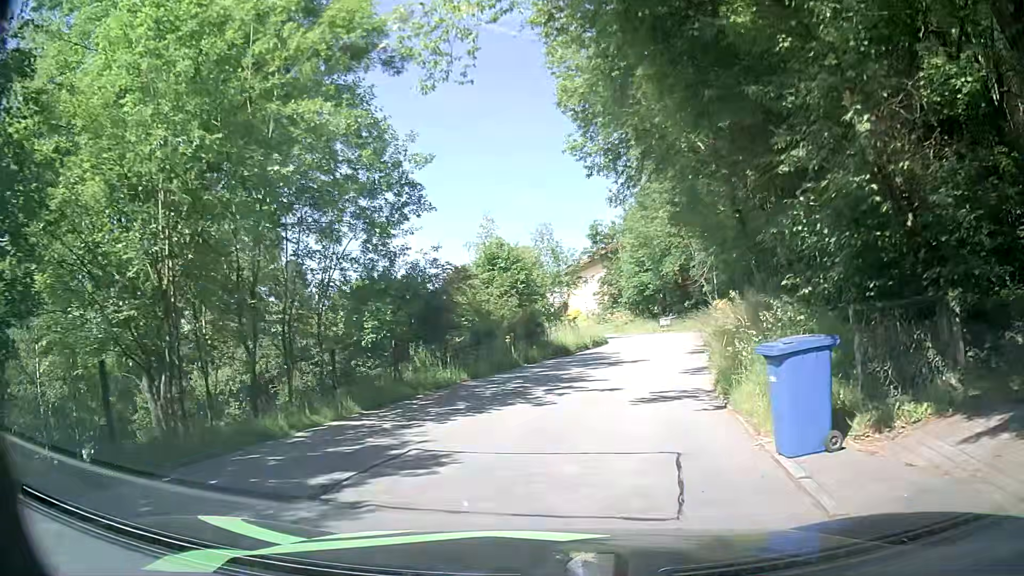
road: residential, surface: asphalt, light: Day
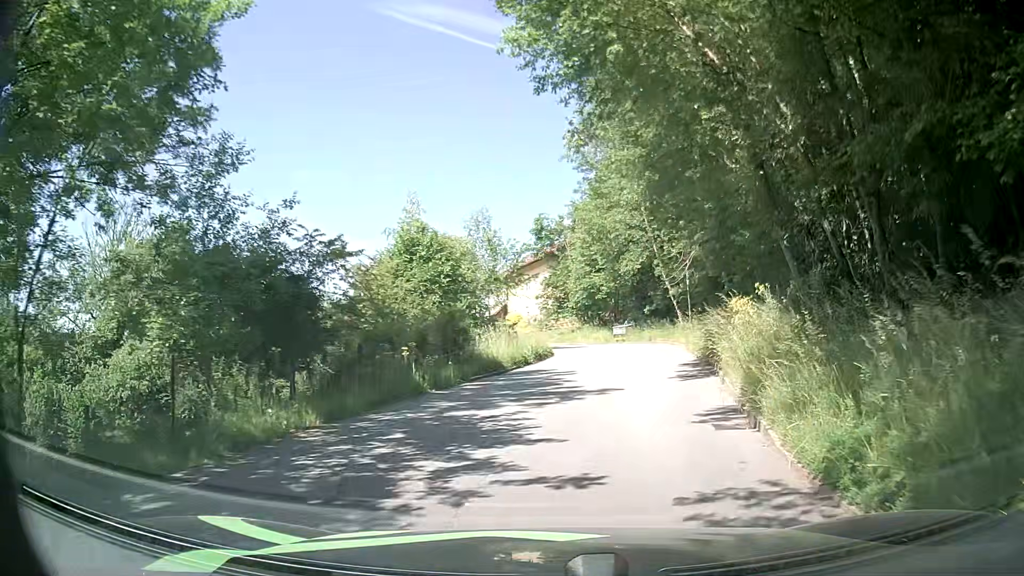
(+0.2, +7.3) m; +4°
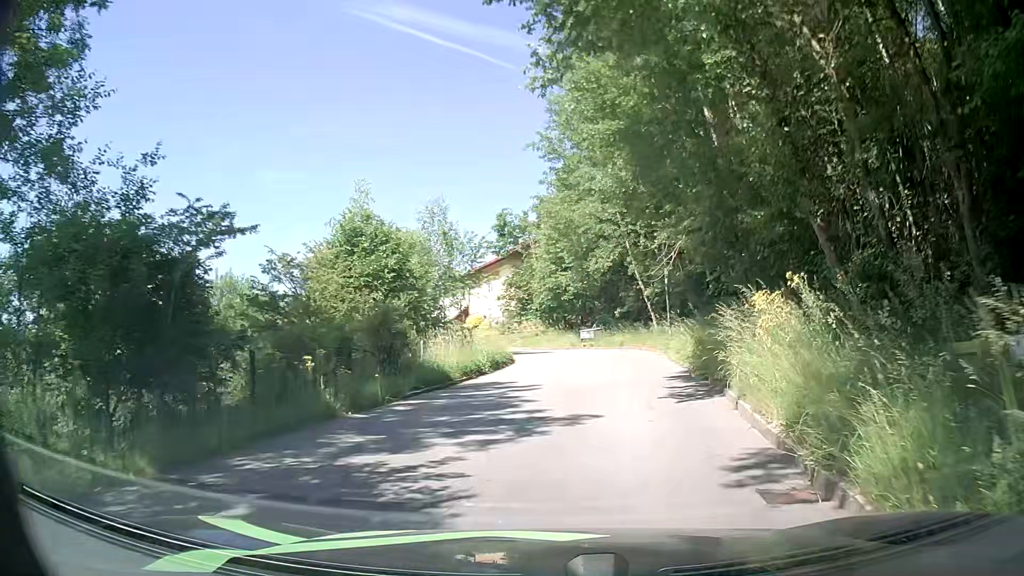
(+0.1, +3.5) m; +5°
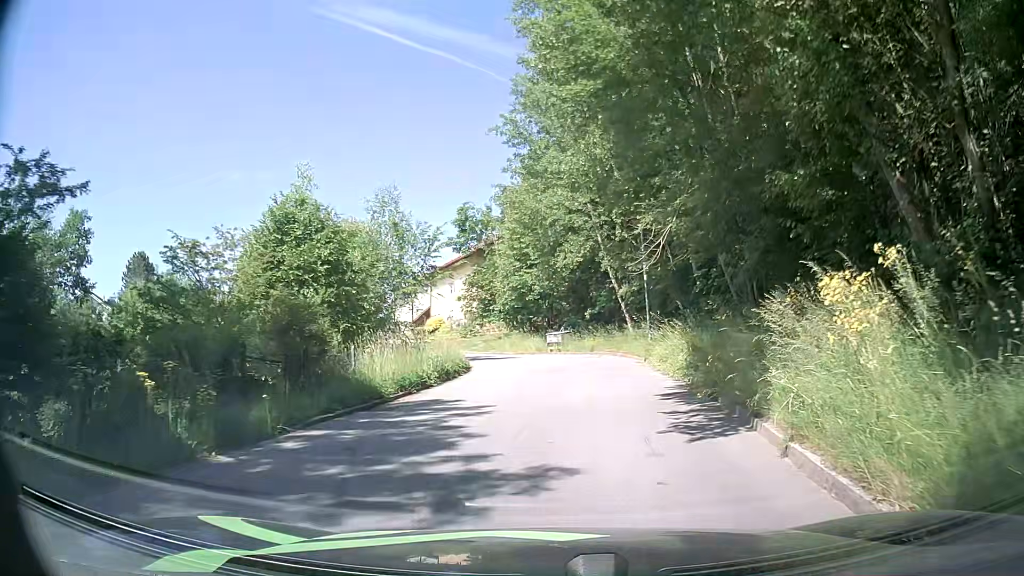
(0.0, +3.6) m; +1°
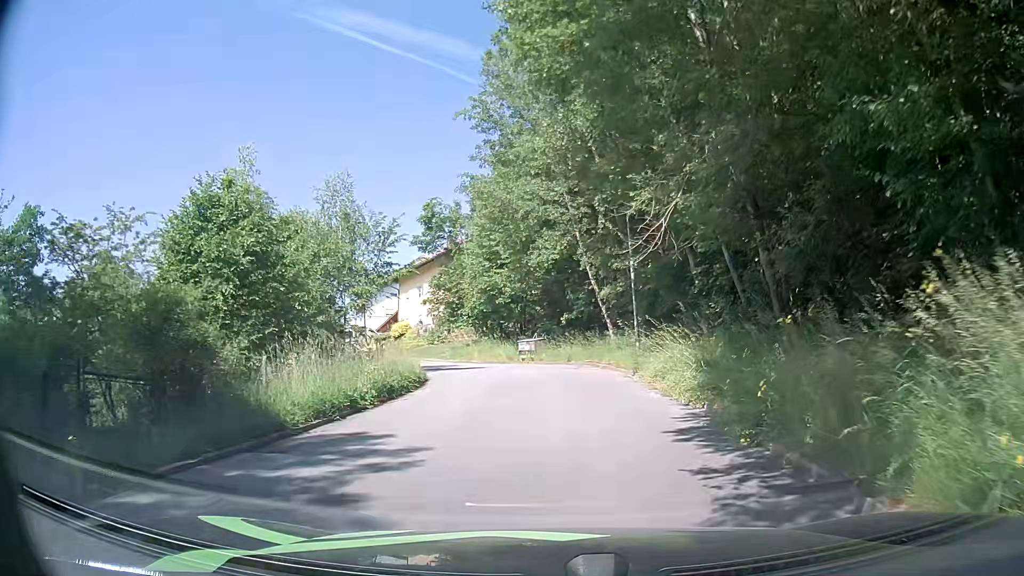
(+0.1, +3.6) m; +2°
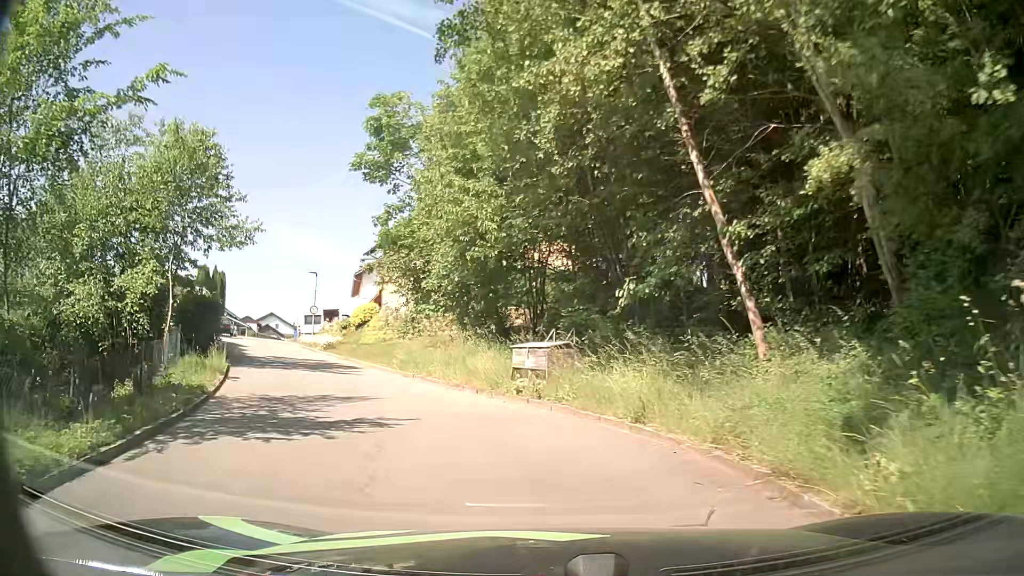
(+0.5, +18.8) m; -2°
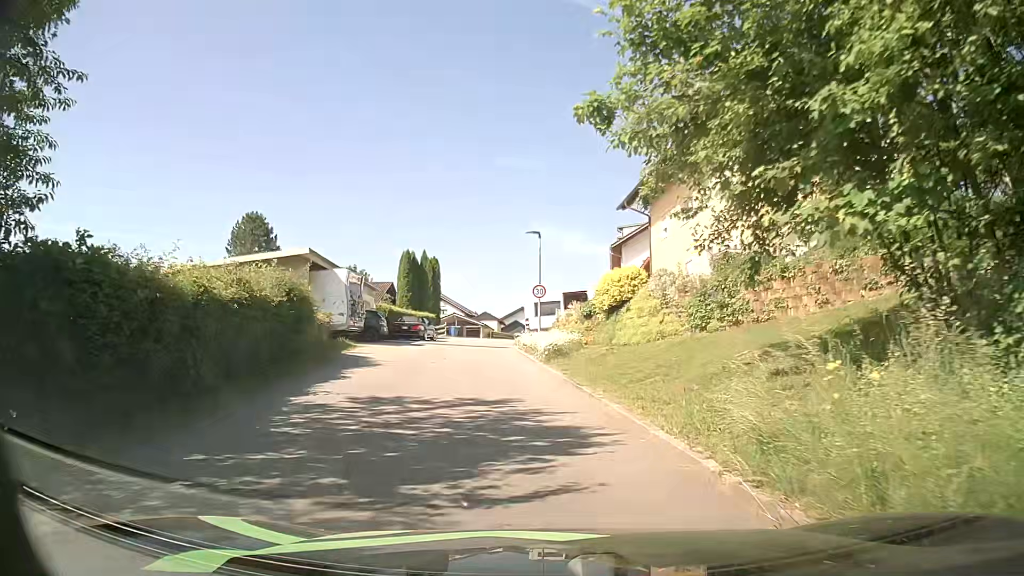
(-3.7, +17.4) m; -23°
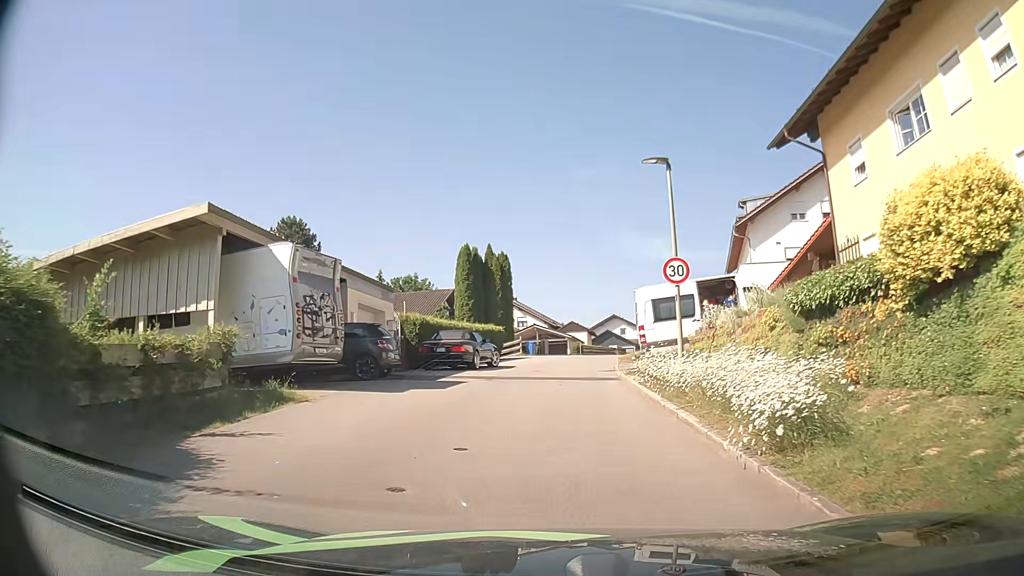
(-0.9, +13.9) m; -6°
(0, +10) (0, +20) (+1, +30) (+2, +40) (+4, +50) (+6, +59) (+9, +69) (+12, +79) (+15, +88) (+17, +98) m
